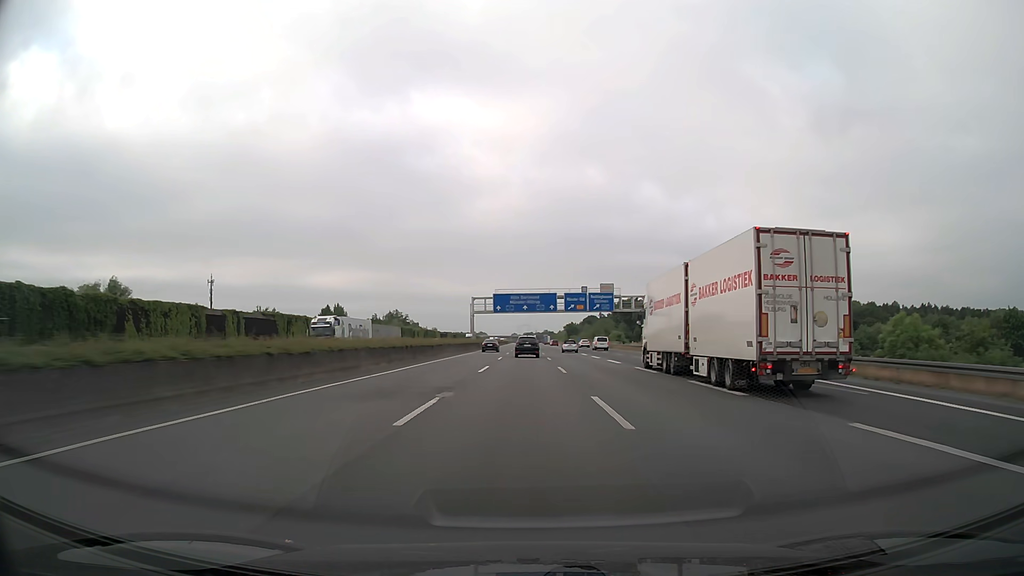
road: motorway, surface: asphalt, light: Day
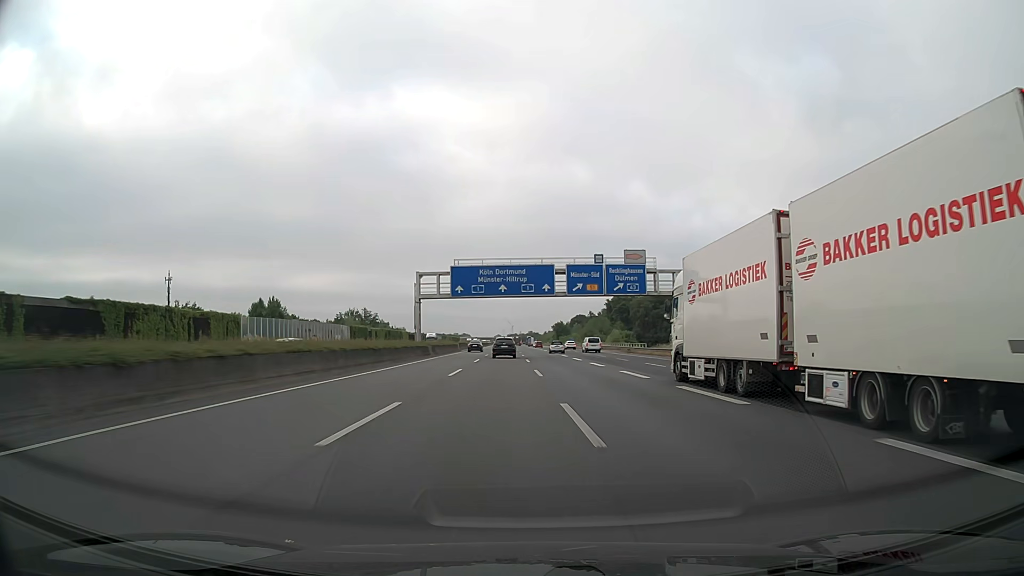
(+0.4, +38.0) m; +1°
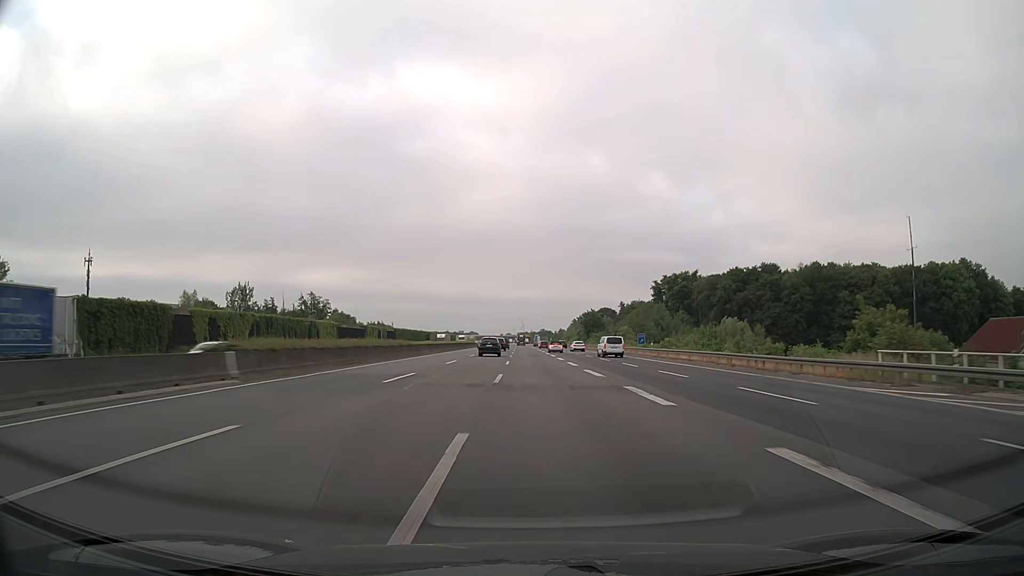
(-0.4, +95.0) m; -1°
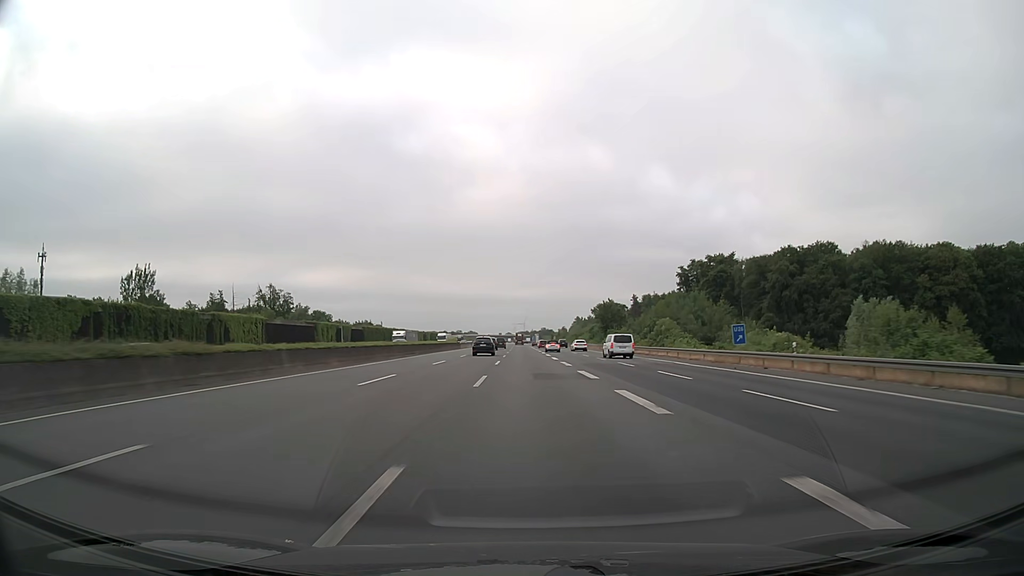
(+0.1, +38.0) m; 0°
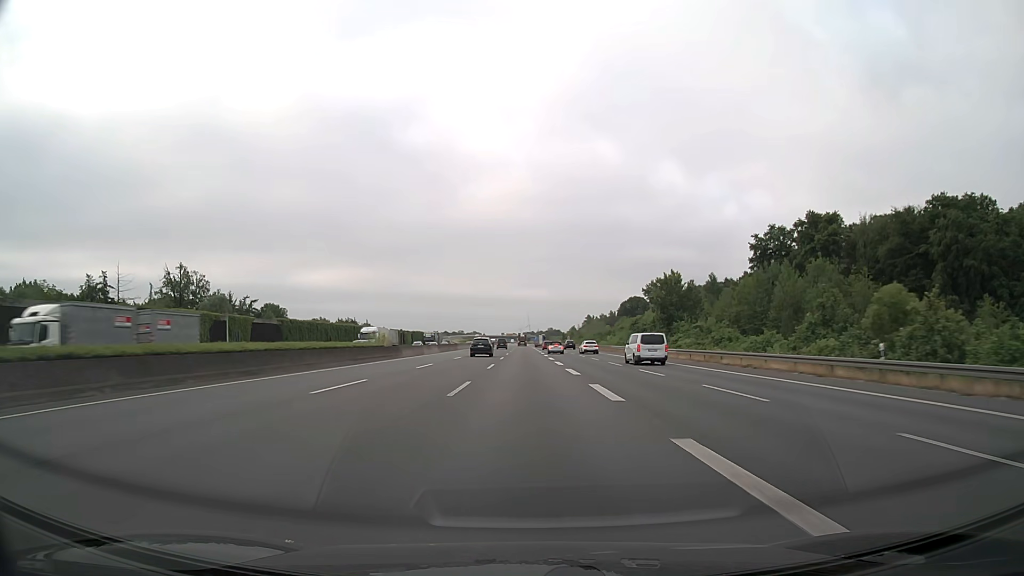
(-0.2, +57.1) m; -1°
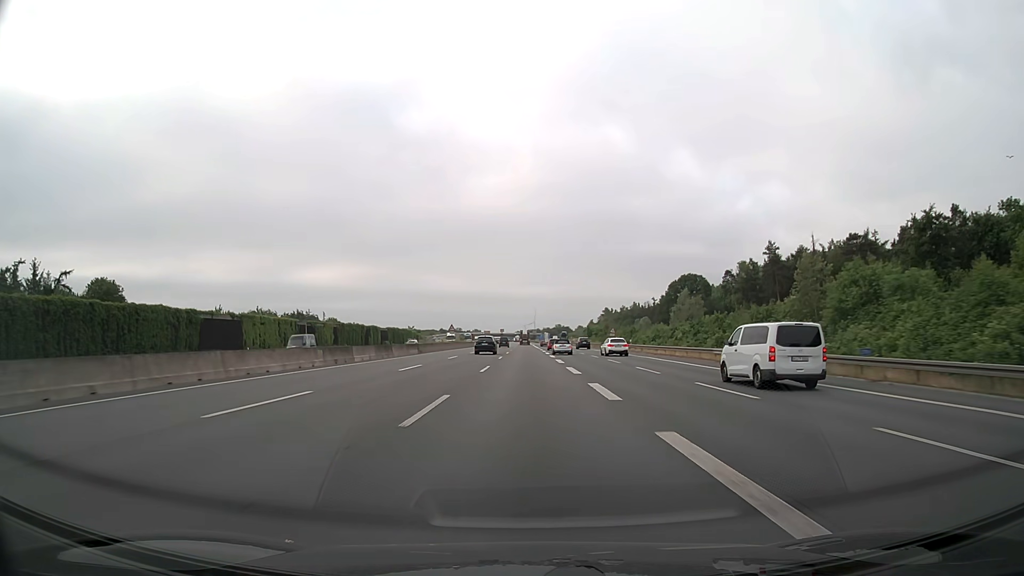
(-0.3, +95.1) m; 0°
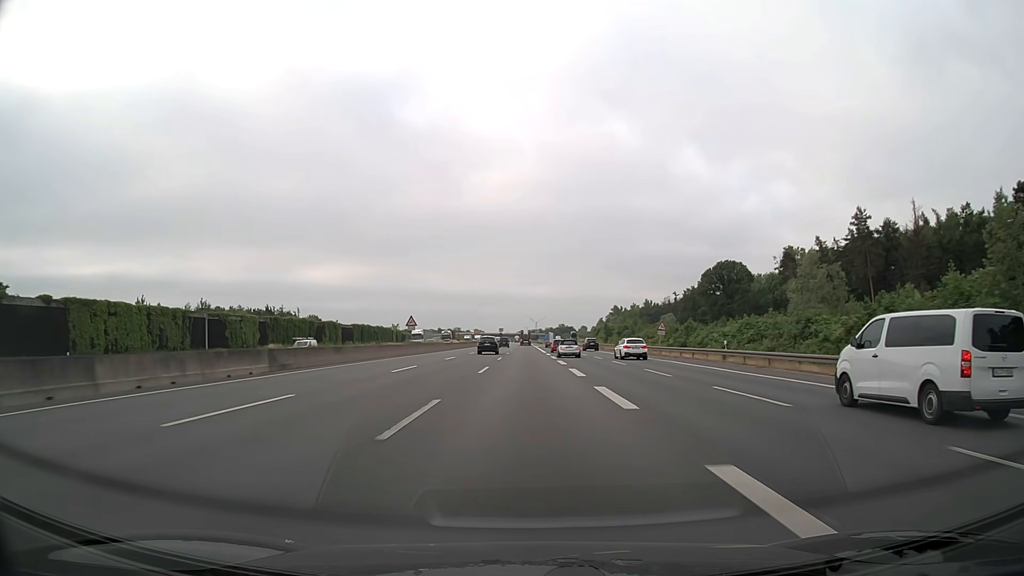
(-0.1, +38.0) m; 0°
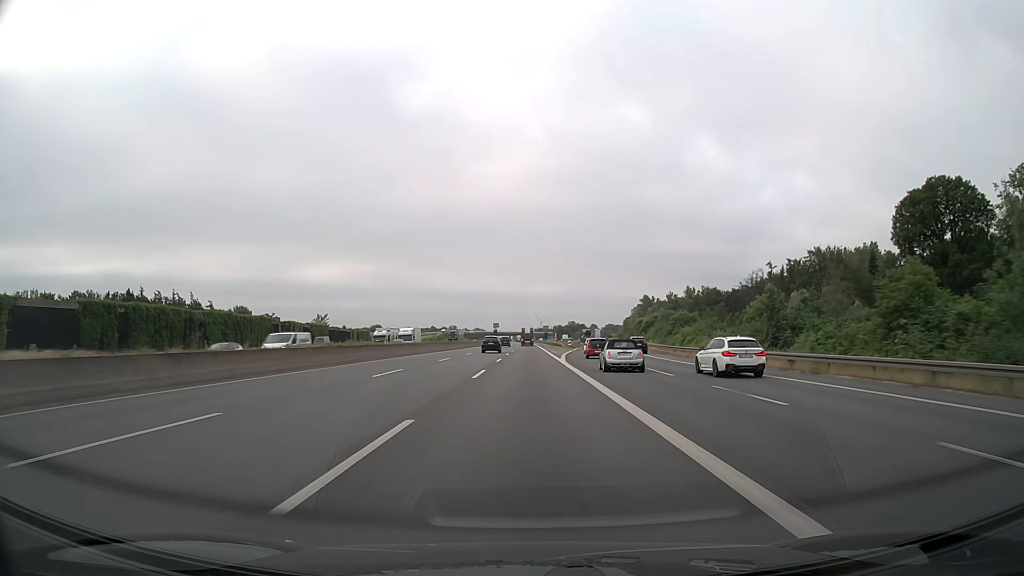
(-0.2, +95.1) m; 0°
(0, +10) (0, +20) (0, +30) (0, +40) (0, +50) (0, +60) (0, +70) (0, +80) (0, +90) (0, +100) m
